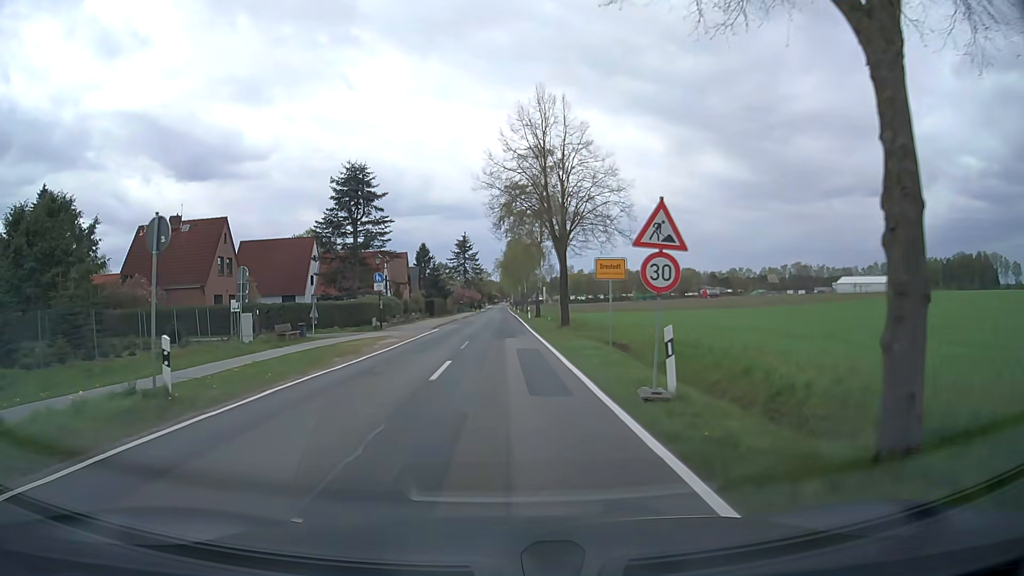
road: secondary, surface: asphalt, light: Day
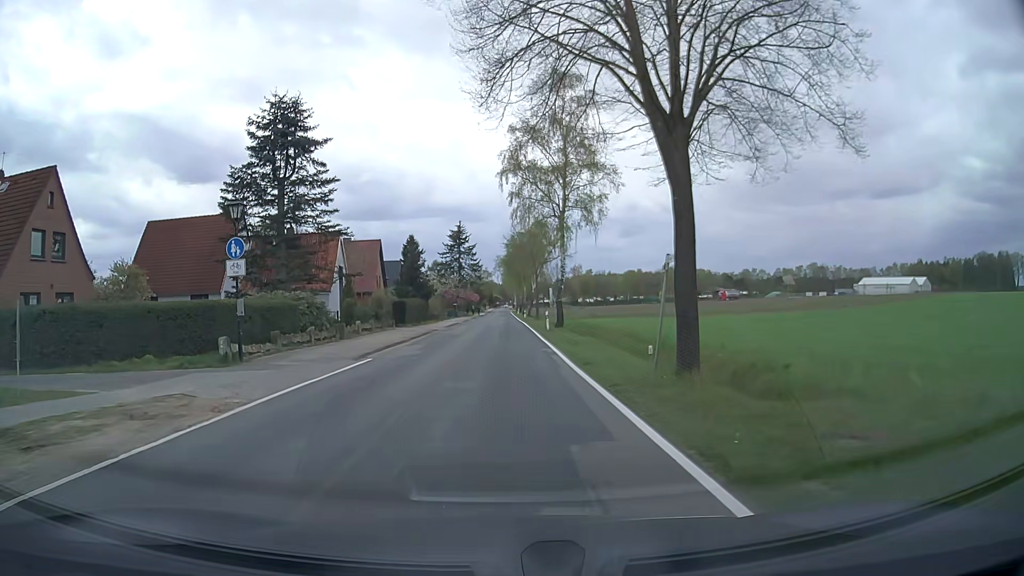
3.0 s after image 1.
(0.0, +22.7) m; 0°
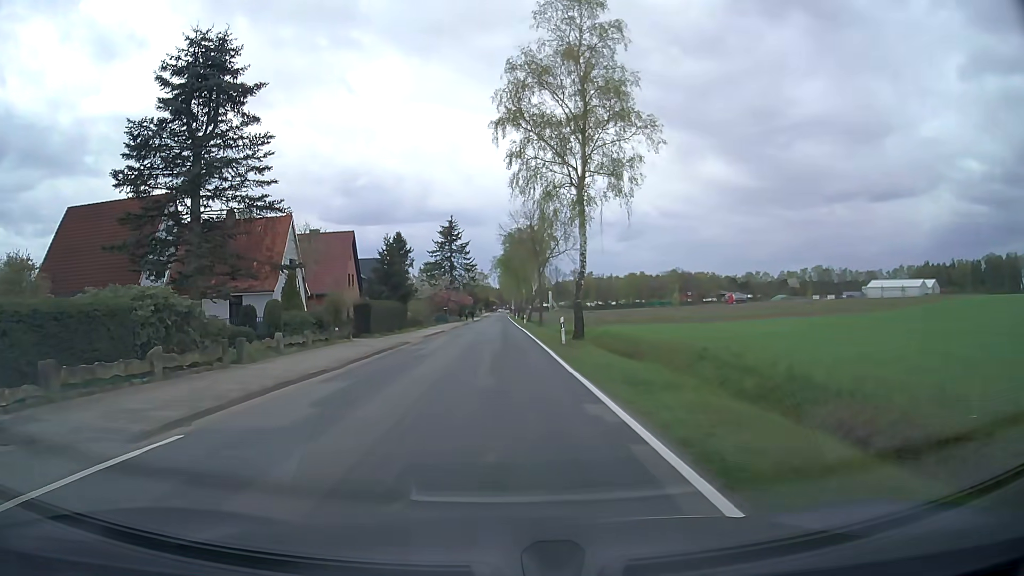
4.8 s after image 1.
(+0.1, +12.3) m; +1°
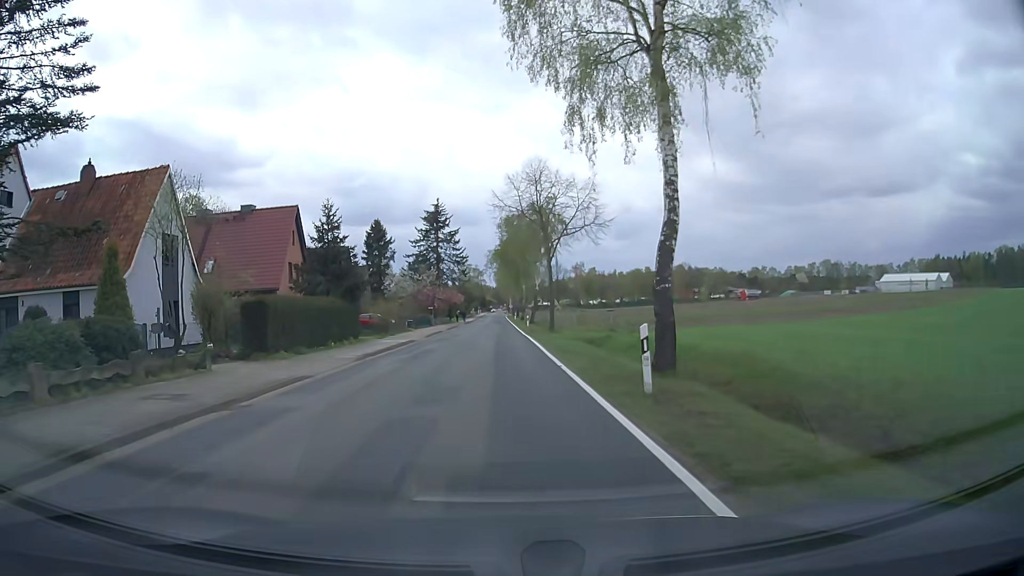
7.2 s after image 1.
(0.0, +16.6) m; +1°
